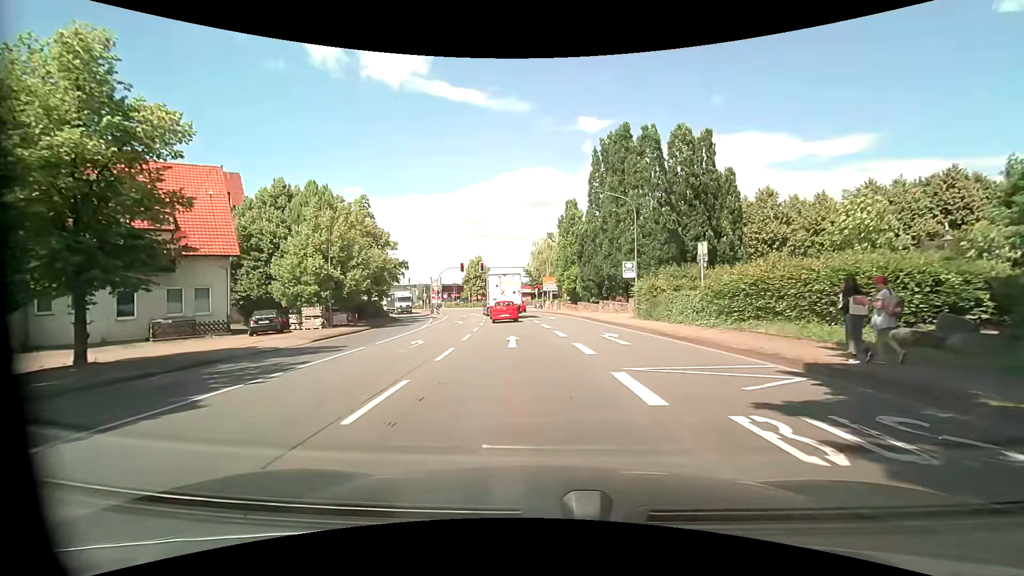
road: primary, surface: asphalt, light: Day
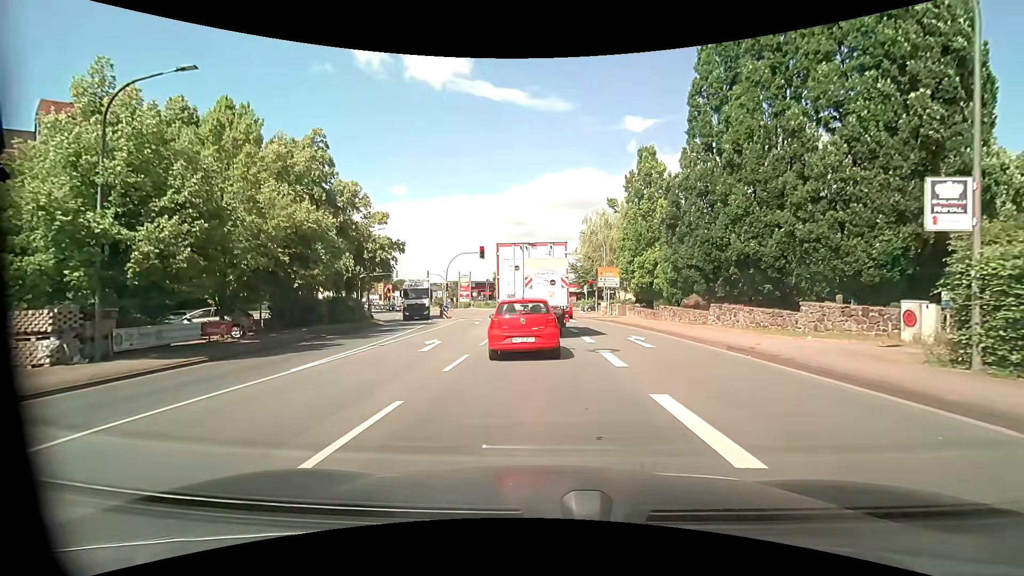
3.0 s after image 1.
(-0.9, +19.7) m; -5°
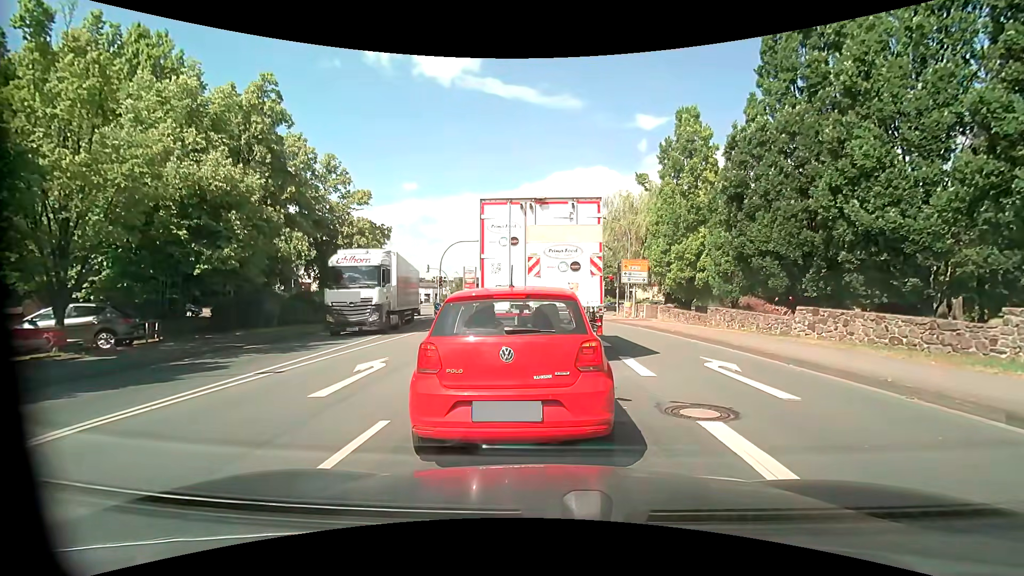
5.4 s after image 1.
(-0.1, +6.9) m; -1°
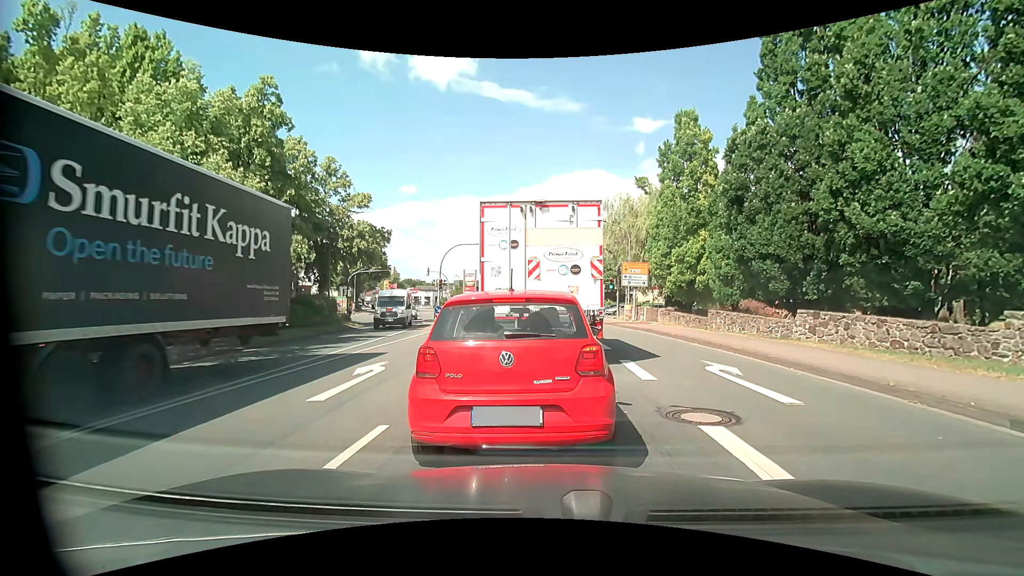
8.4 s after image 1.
(0.0, +0.1) m; 0°
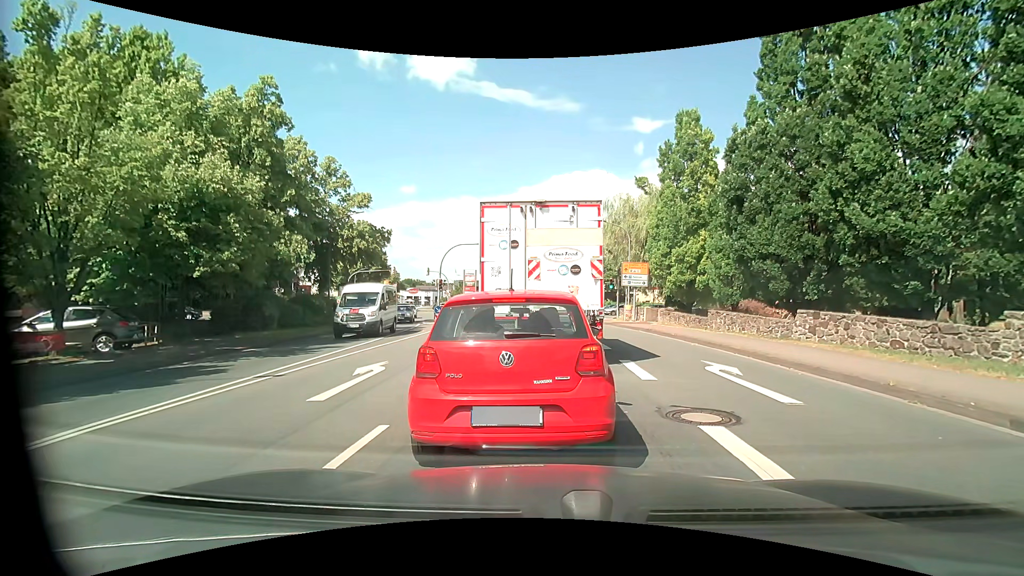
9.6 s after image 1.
(0.0, 0.0) m; 0°
(0, +10) (0, +20) (-1, +30) (-2, +40) (-3, +50) (-6, +60) (-8, +69) (-11, +79) (-15, +88) (-19, +97) m
